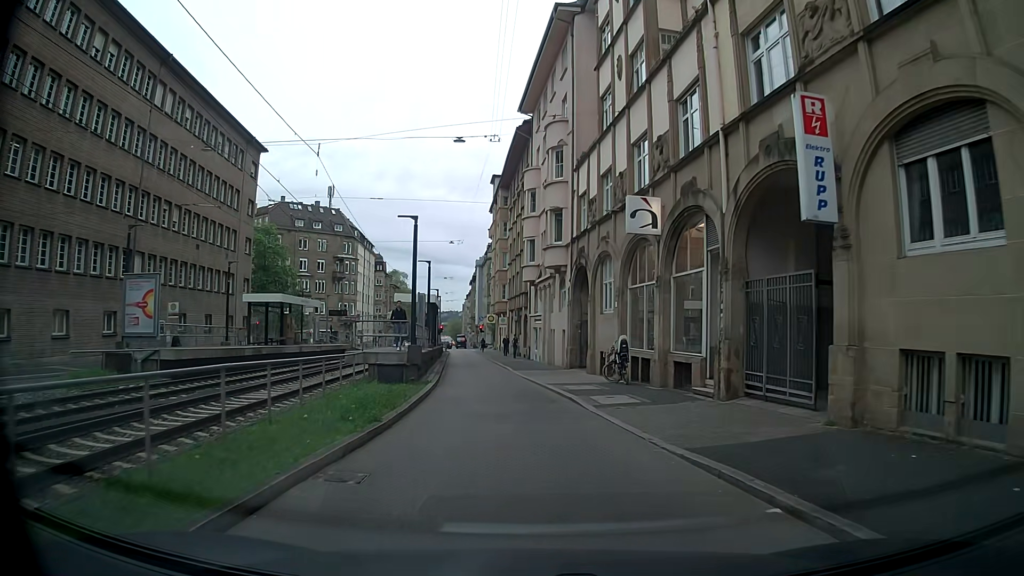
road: tertiary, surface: asphalt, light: Day
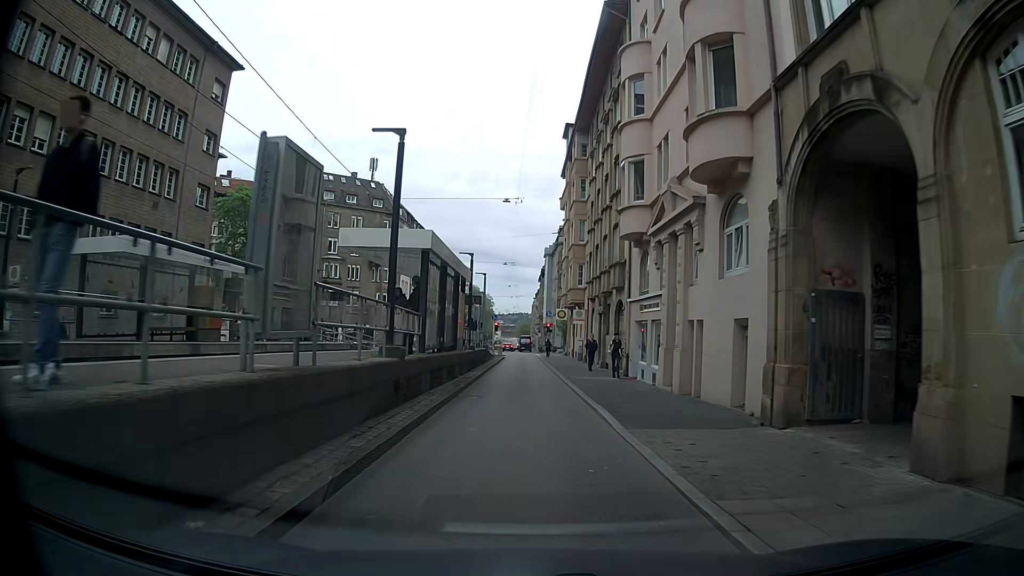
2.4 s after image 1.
(-0.2, +20.1) m; -3°
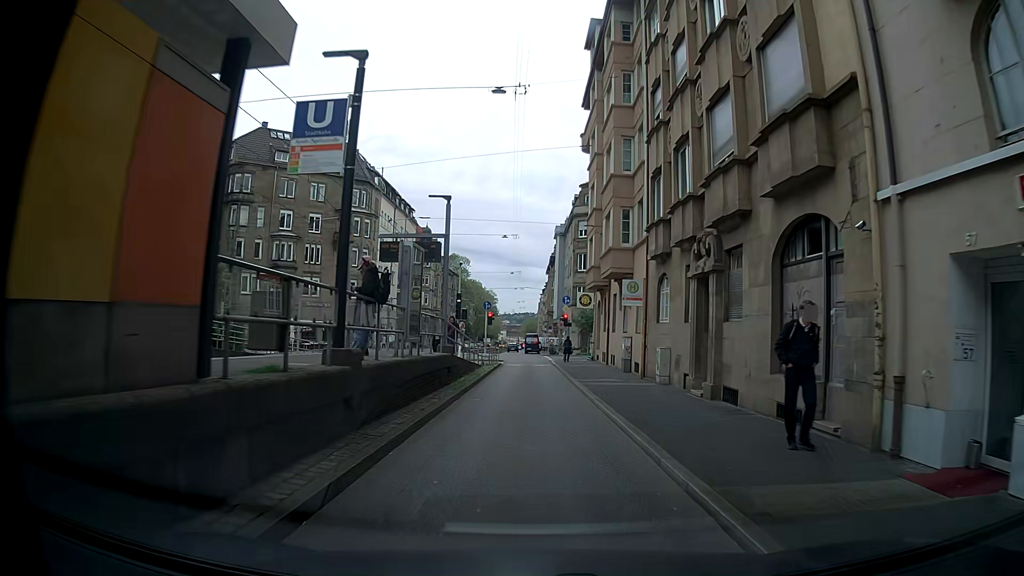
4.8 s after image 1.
(-0.2, +20.4) m; -1°
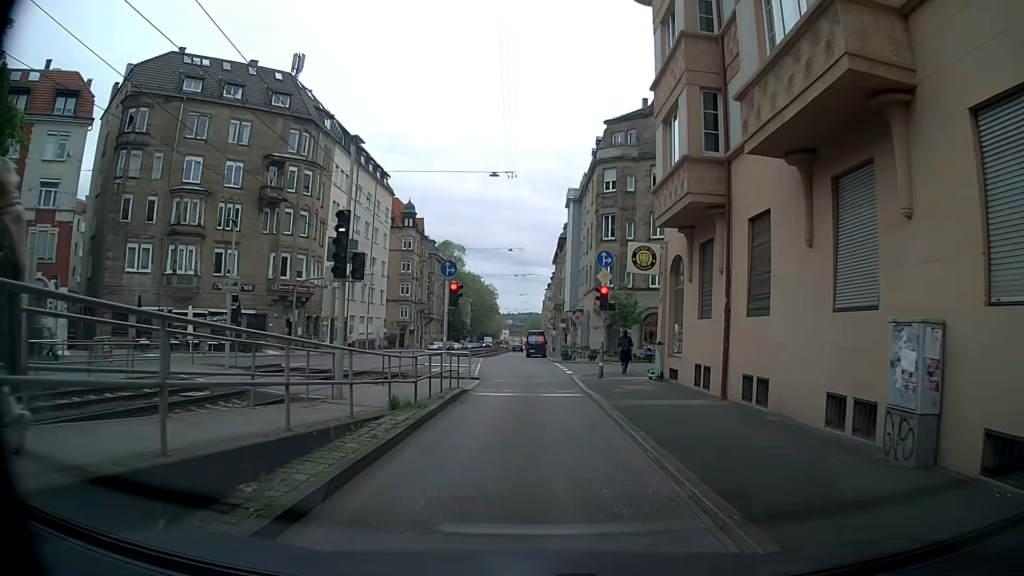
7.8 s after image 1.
(+0.2, +21.8) m; +1°
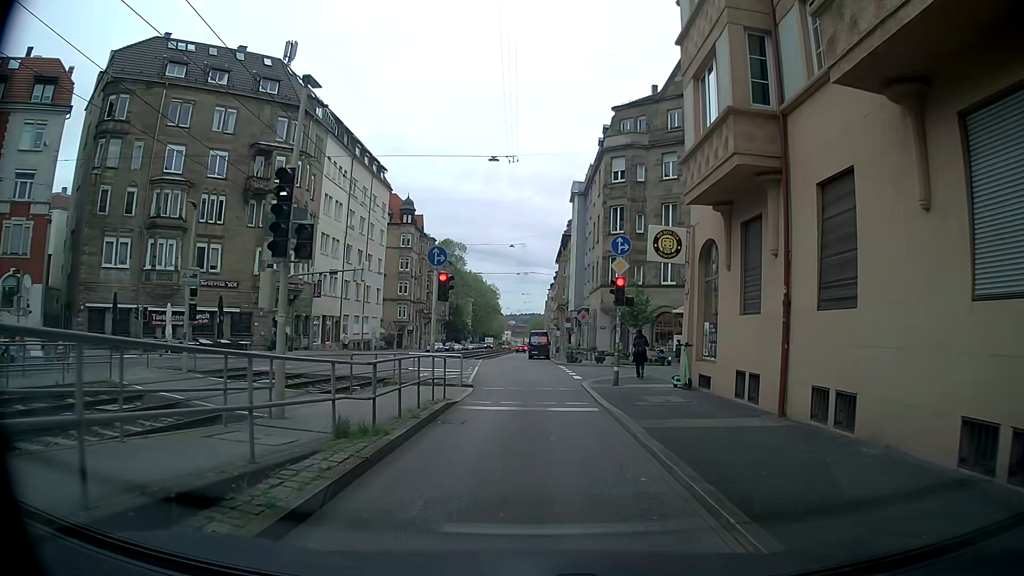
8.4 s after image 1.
(-0.1, +3.3) m; -1°
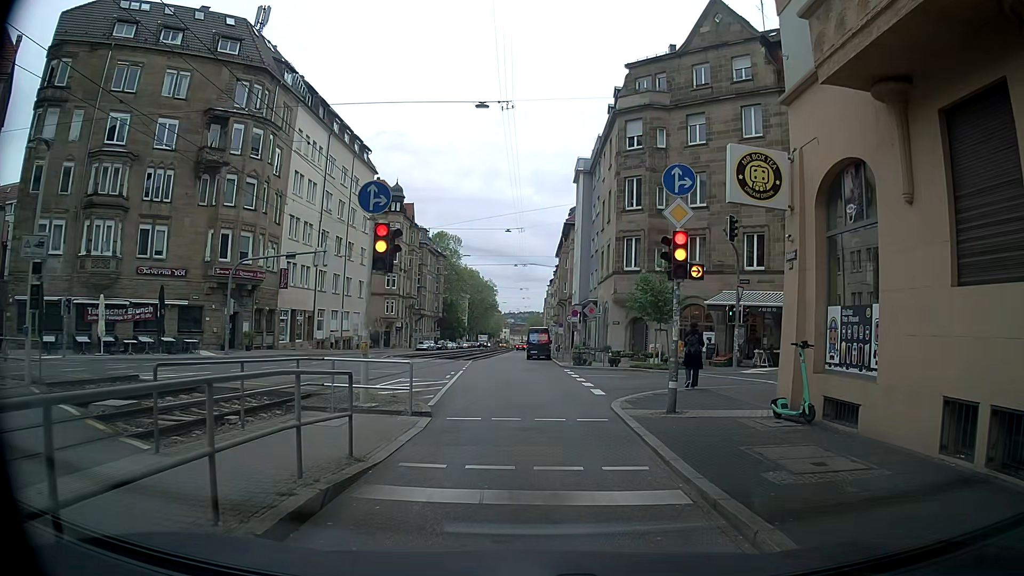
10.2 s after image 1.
(0.0, +7.6) m; 0°
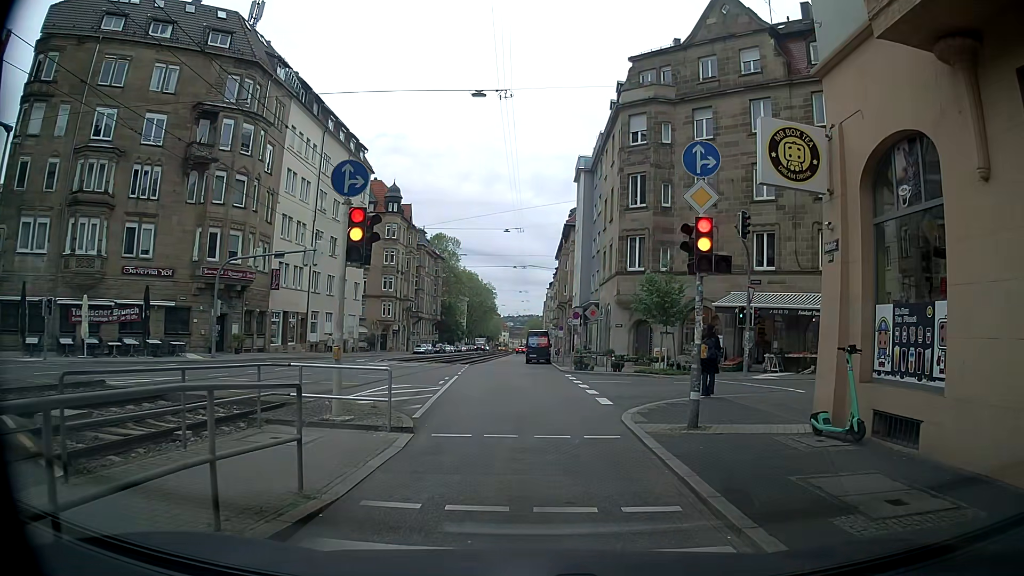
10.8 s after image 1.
(0.0, +1.6) m; +1°
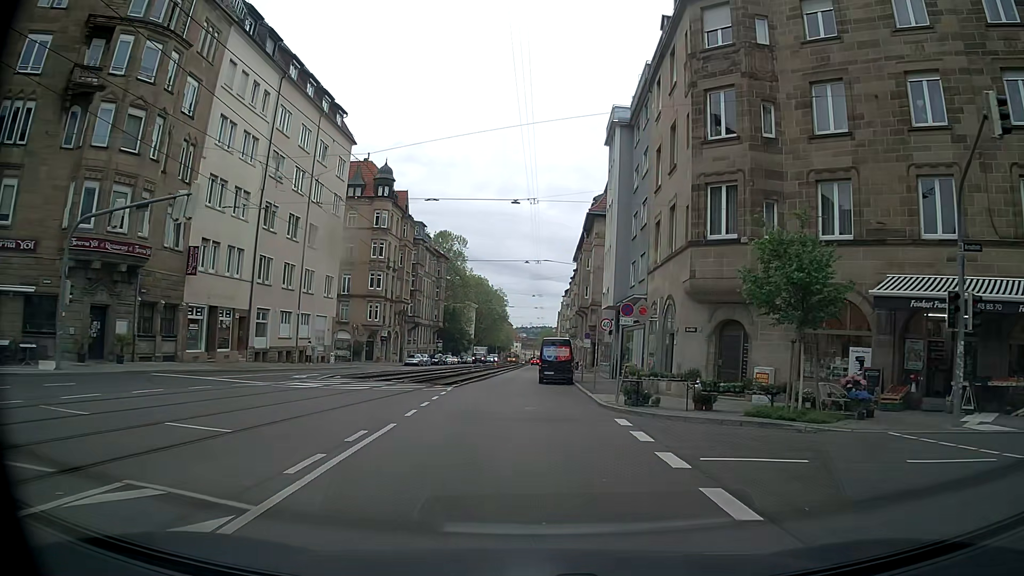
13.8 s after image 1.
(-0.4, +15.4) m; -2°
(0, +10) (0, +20) (-1, +30) (-1, +40) (-1, +50) (-1, +60) (-1, +70) (0, +80) (0, +90) (0, +100) m
